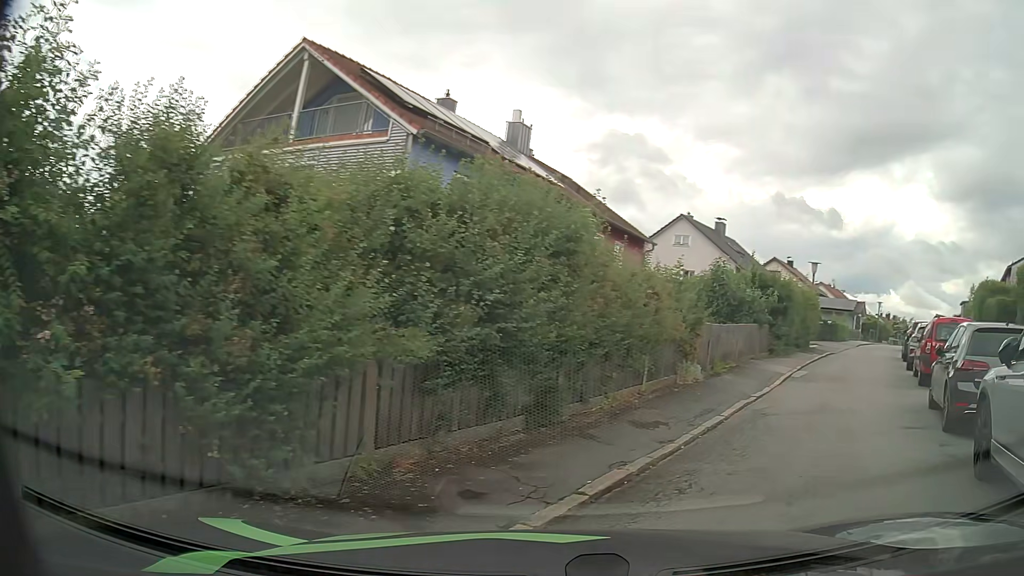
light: Day
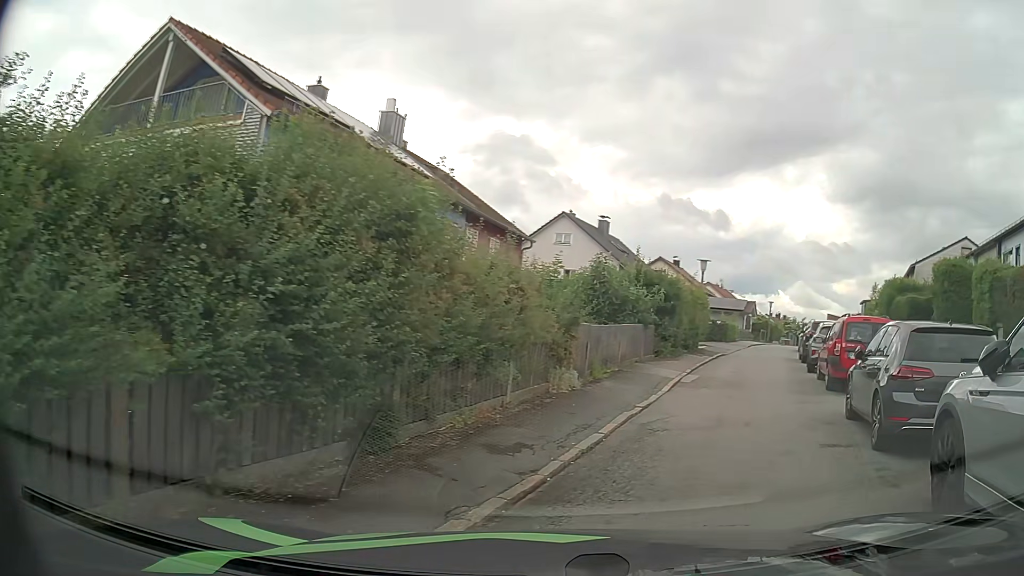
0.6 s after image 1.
(+0.2, +1.5) m; +11°
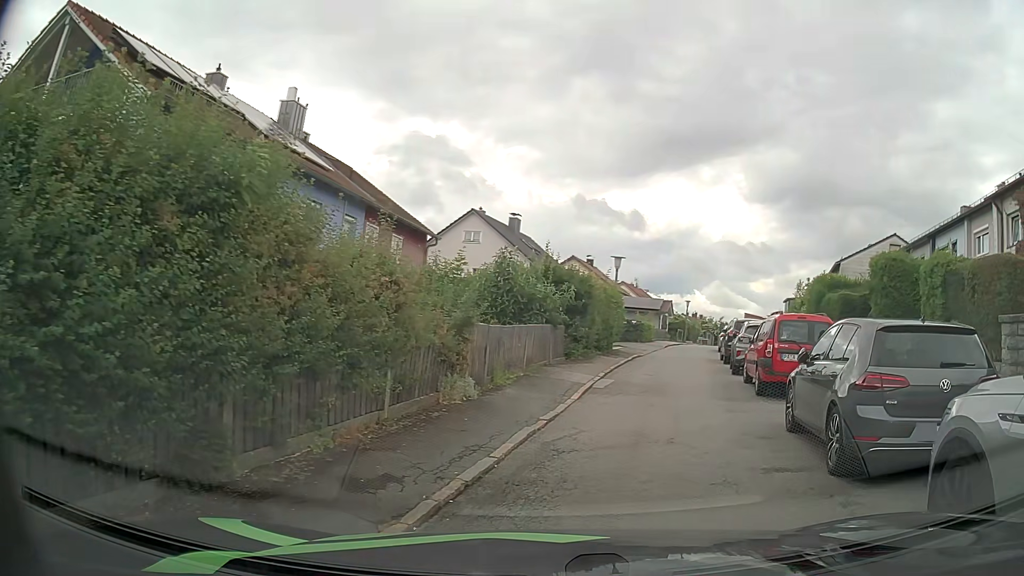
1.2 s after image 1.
(+0.1, +1.4) m; +8°
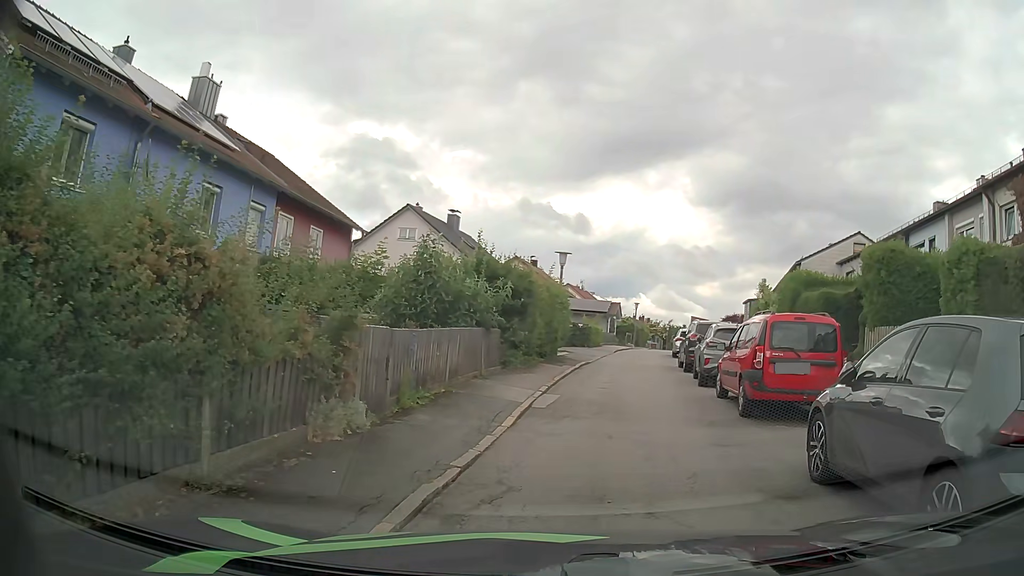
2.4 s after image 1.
(+0.1, +2.9) m; +5°
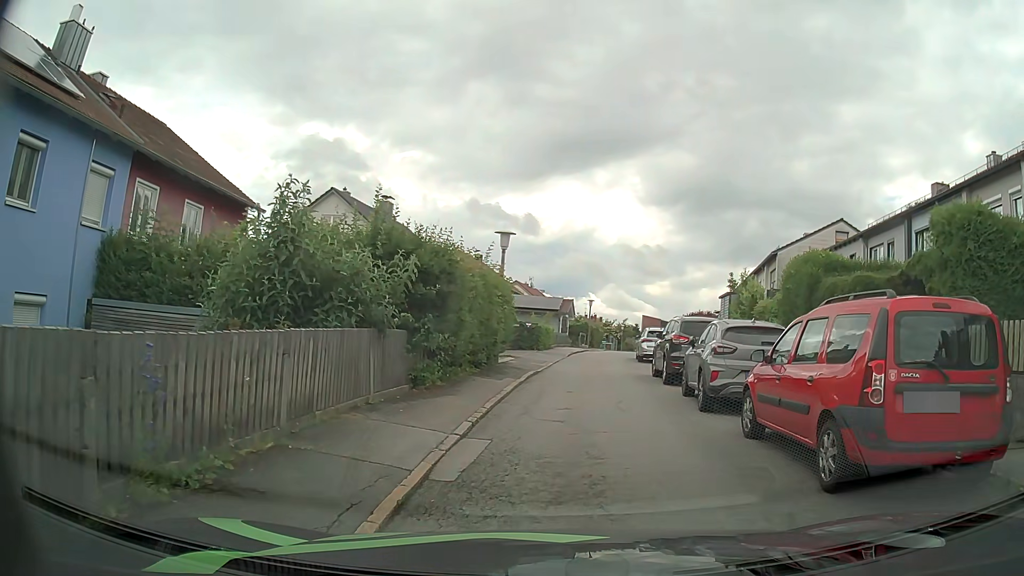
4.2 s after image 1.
(+0.2, +5.3) m; +3°
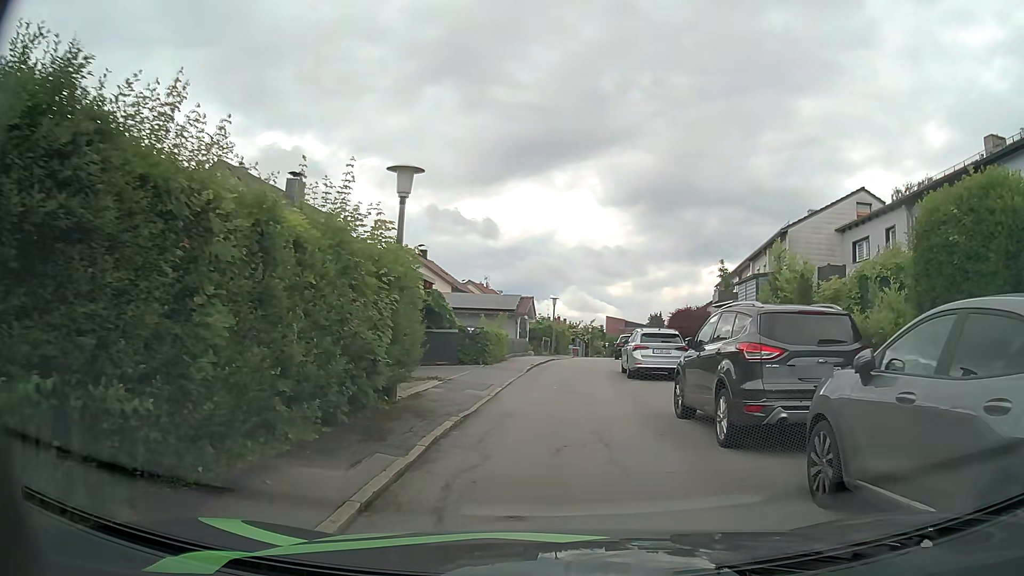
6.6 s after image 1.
(+0.5, +8.9) m; +4°
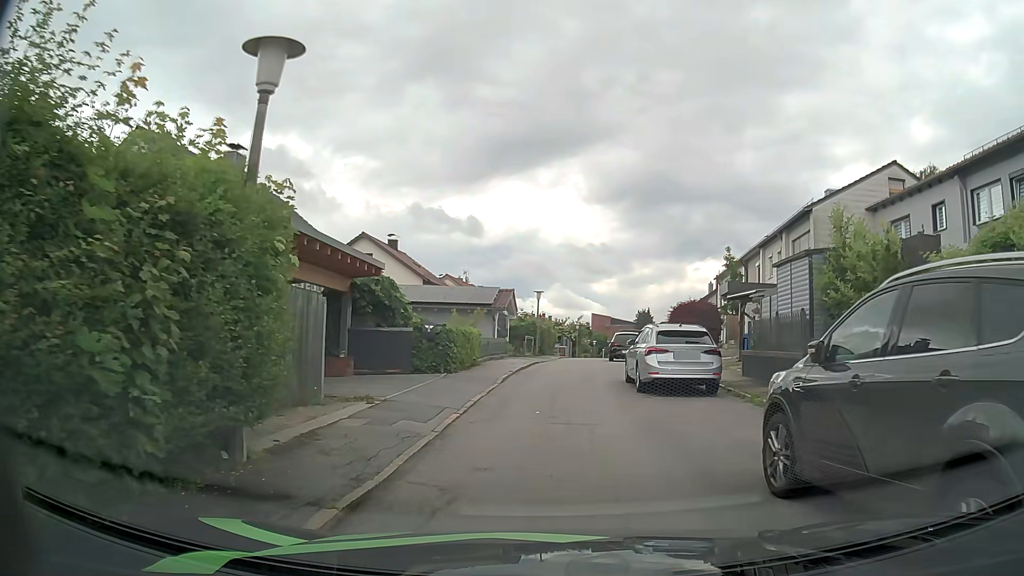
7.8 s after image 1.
(+0.1, +5.3) m; +2°
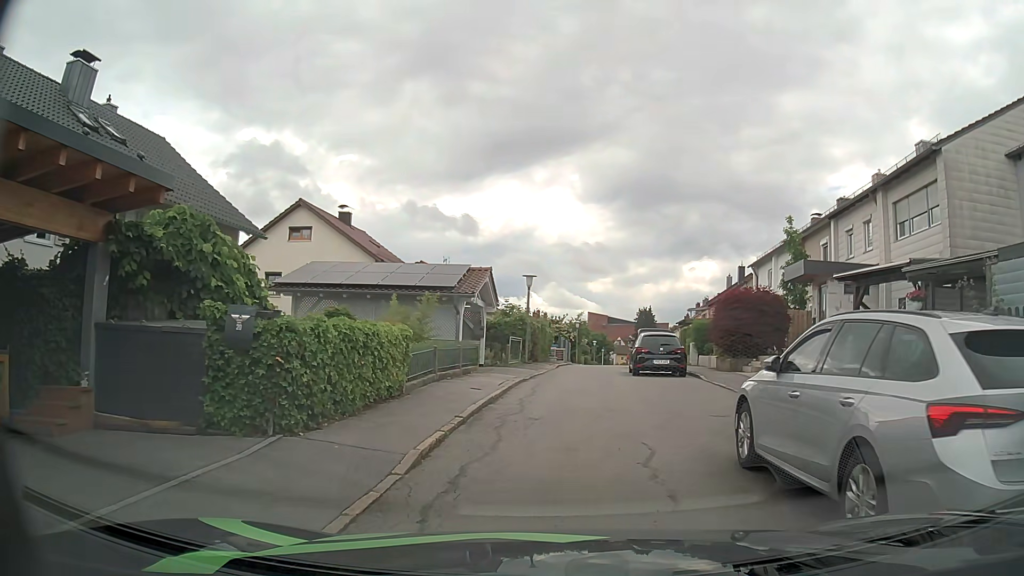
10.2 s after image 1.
(0.0, +10.9) m; +1°
(0, +10) (+1, +20) (+1, +30) (+3, +40) (+4, +50) (+5, +60) (+6, +70) (+7, +80) (+9, +89) (+10, +99) m
